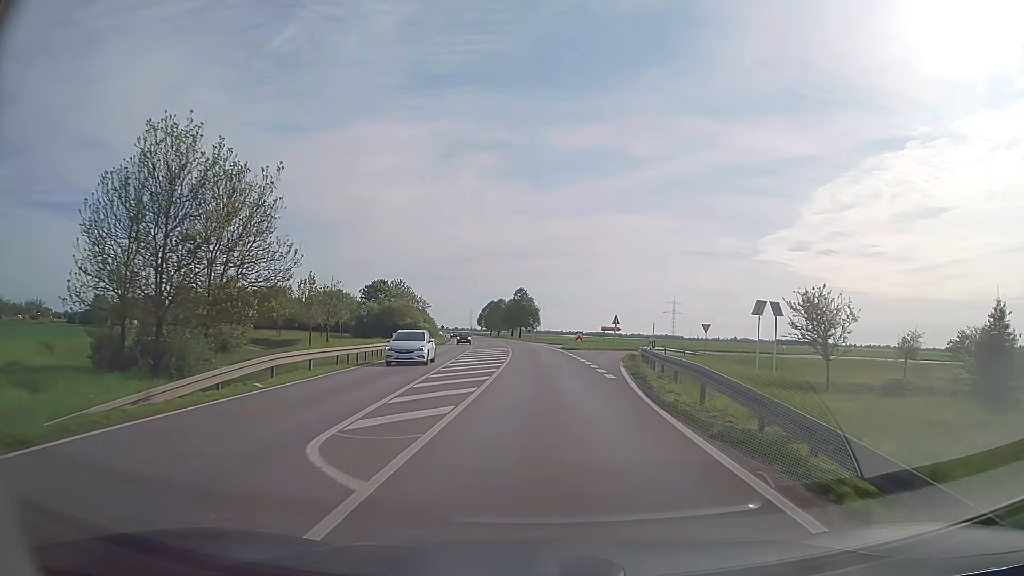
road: secondary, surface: asphalt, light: Day
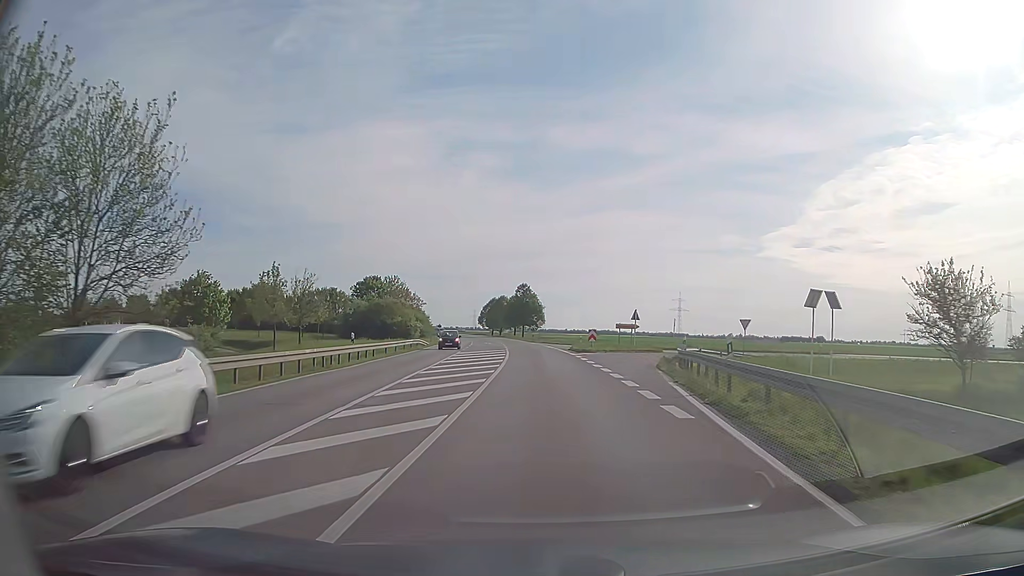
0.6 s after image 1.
(0.0, +9.9) m; 0°
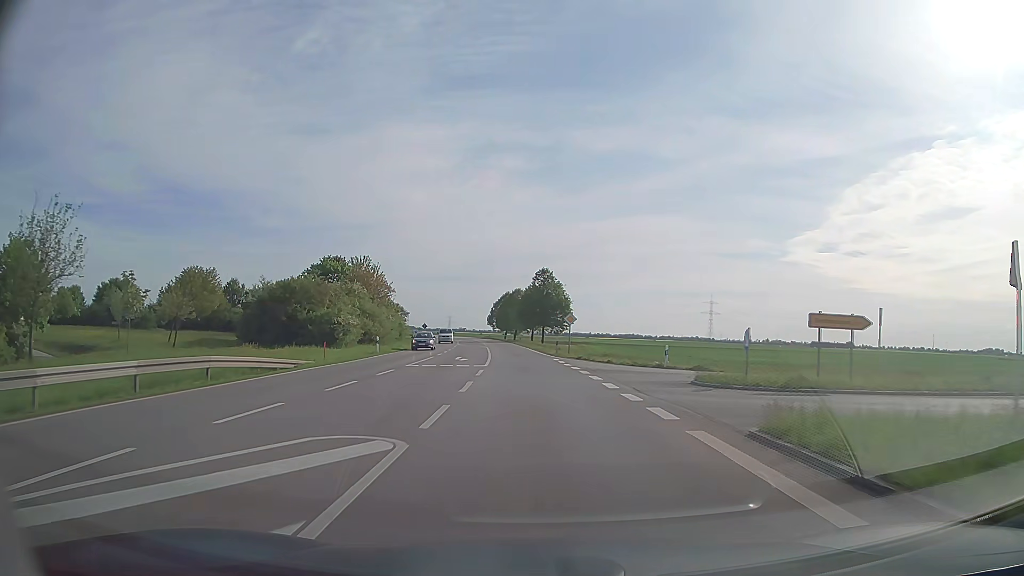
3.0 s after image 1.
(-0.6, +39.6) m; -2°
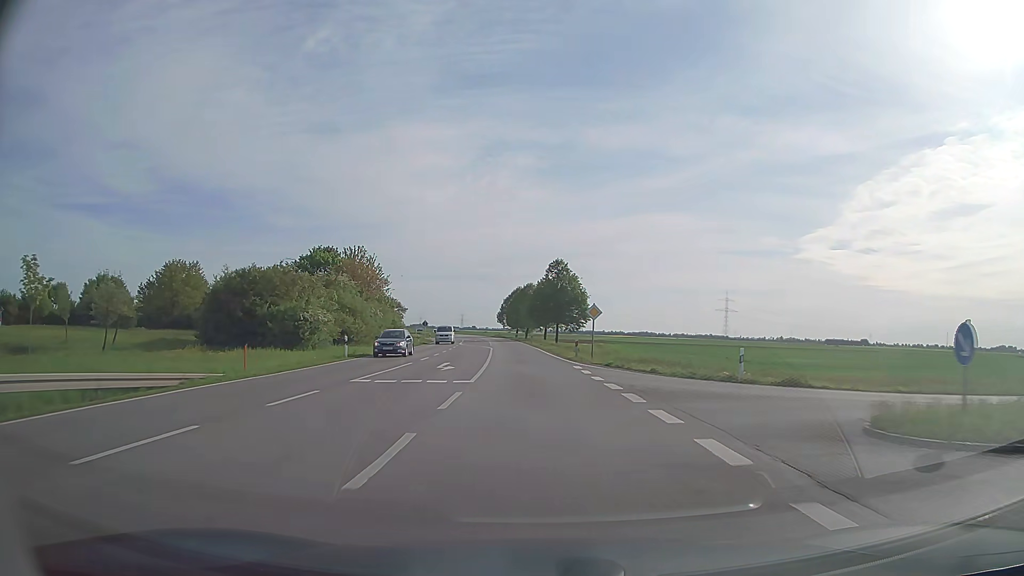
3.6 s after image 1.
(-0.1, +9.9) m; -1°
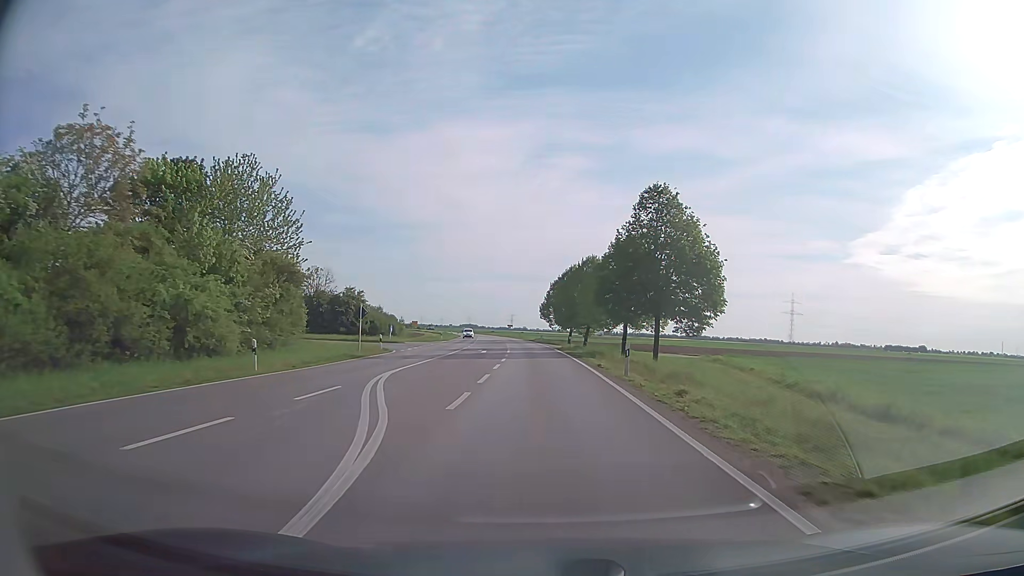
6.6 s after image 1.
(-2.1, +49.3) m; -4°
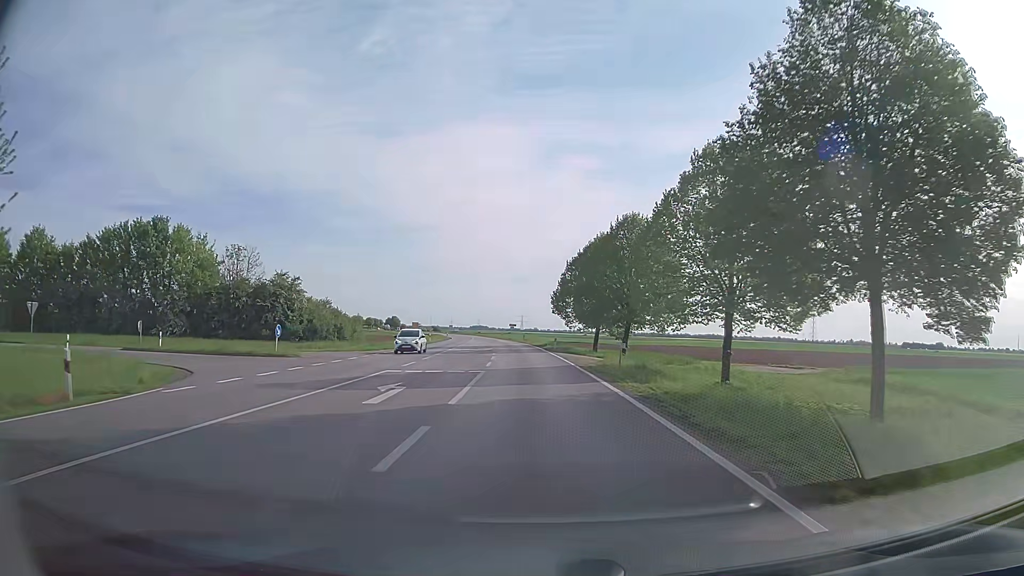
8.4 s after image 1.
(-0.2, +29.5) m; -1°
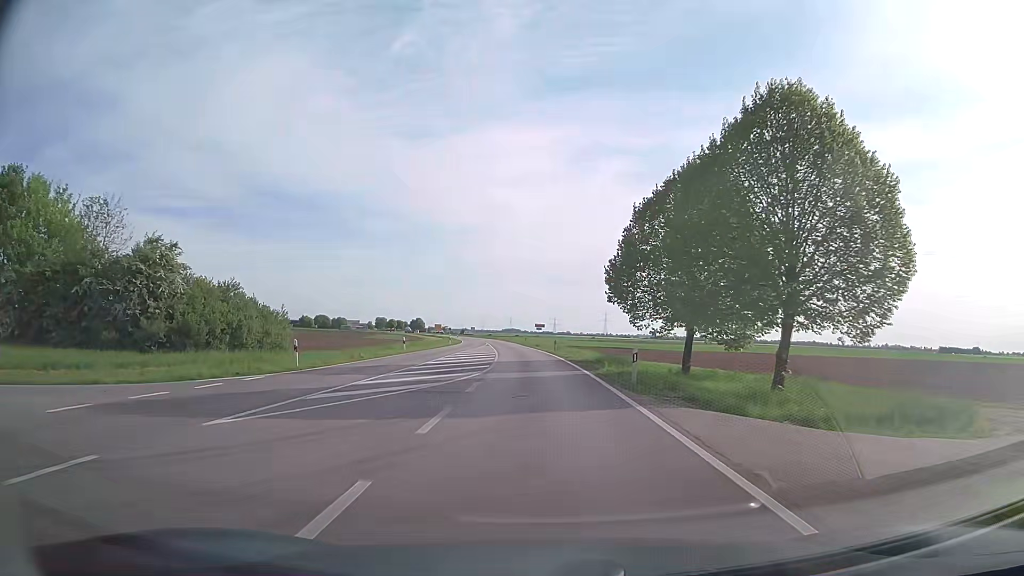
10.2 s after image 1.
(-0.7, +29.3) m; -3°
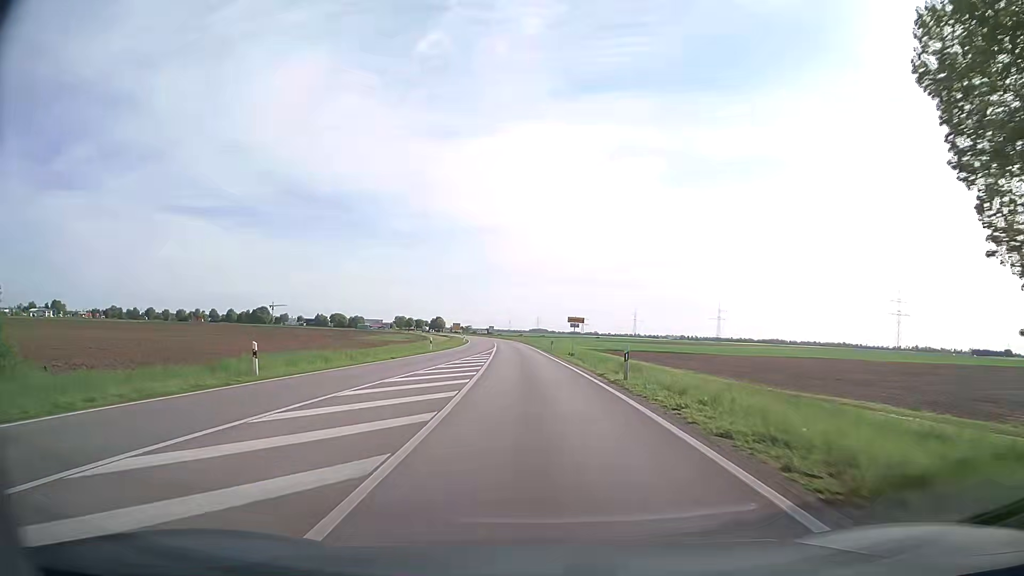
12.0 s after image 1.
(-0.7, +29.2) m; -2°
(0, +10) (0, +20) (-1, +30) (-1, +40) (-2, +50) (-3, +60) (-3, +70) (-4, +80) (-5, +90) (-6, +100) m
